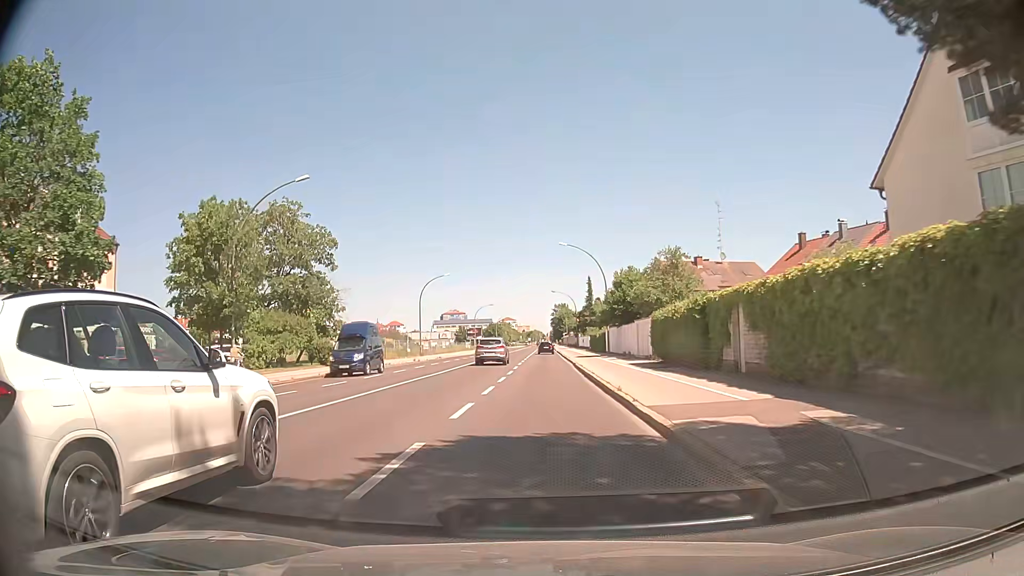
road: secondary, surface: asphalt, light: Day
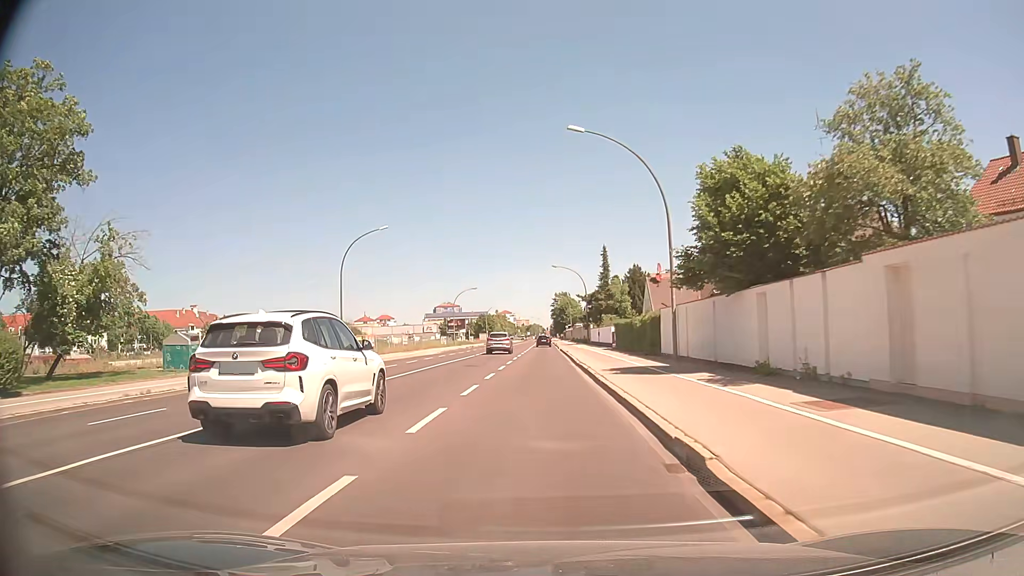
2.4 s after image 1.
(+0.3, +32.2) m; 0°
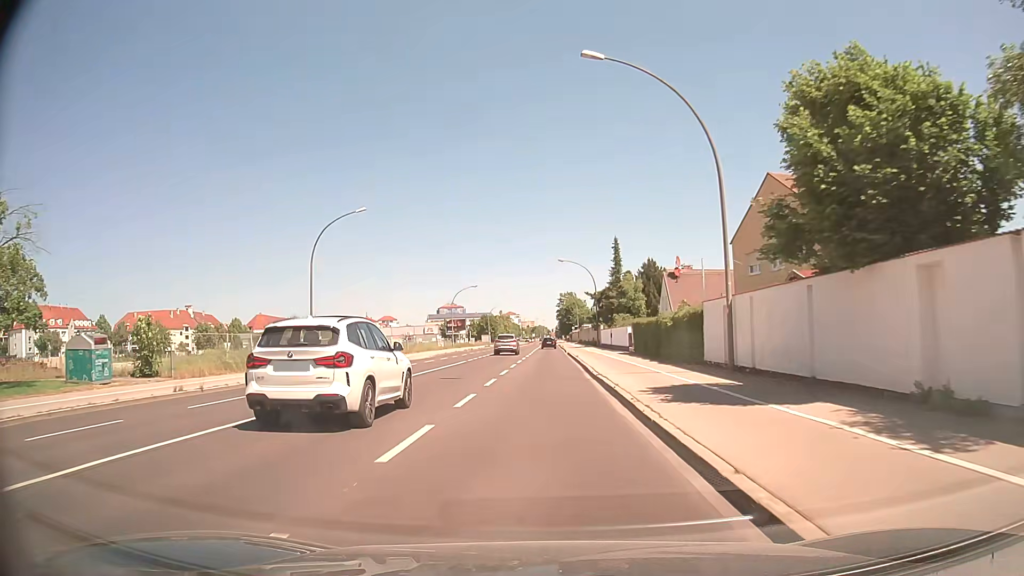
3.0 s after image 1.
(0.0, +8.0) m; 0°
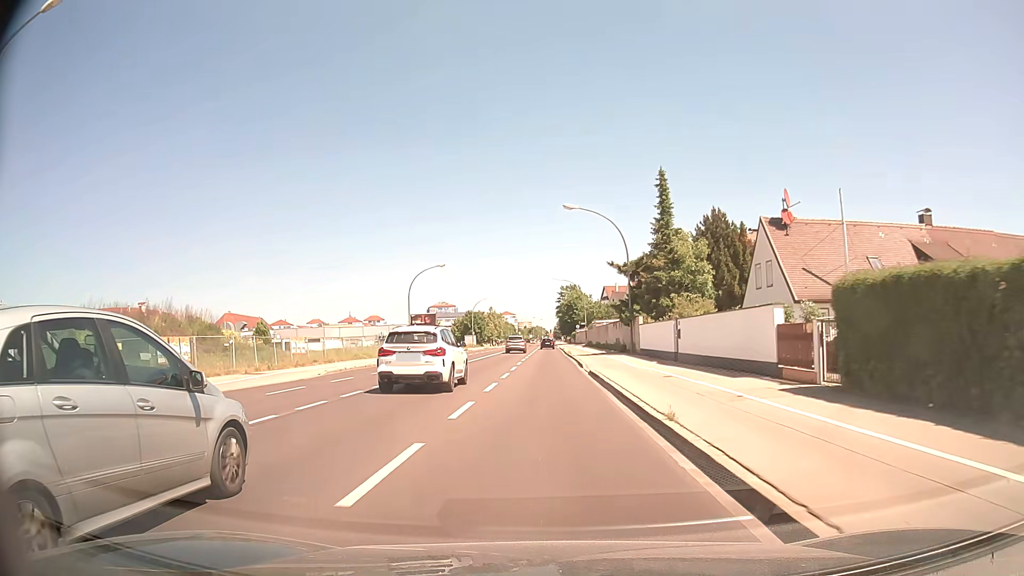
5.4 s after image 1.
(0.0, +31.9) m; 0°
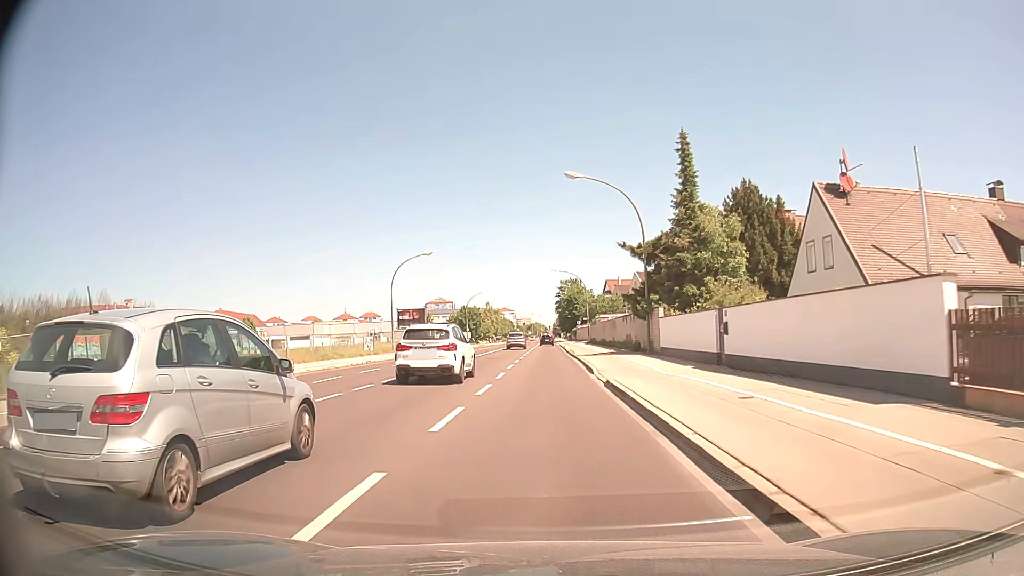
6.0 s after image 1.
(0.0, +7.9) m; 0°
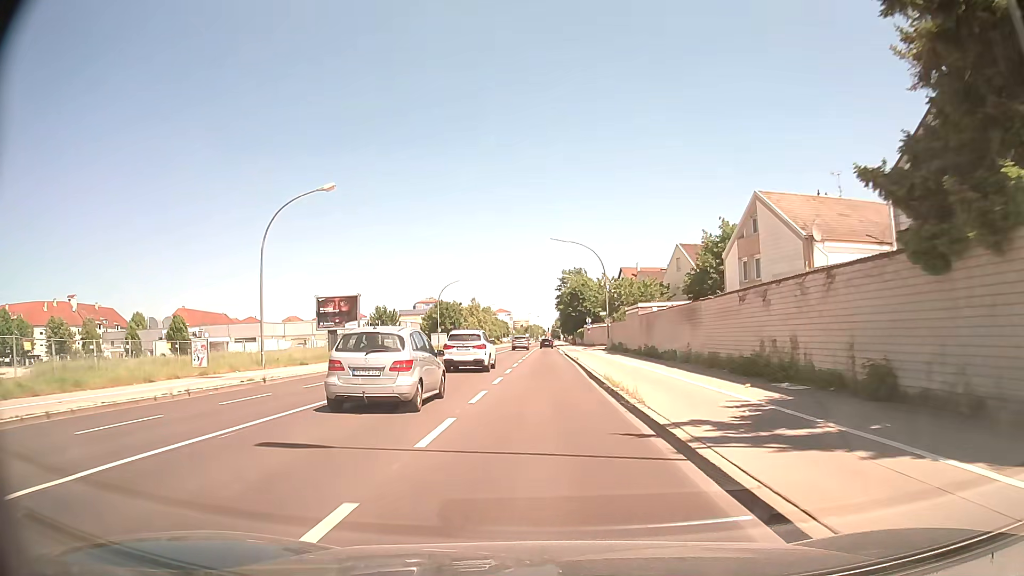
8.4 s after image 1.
(+0.1, +31.2) m; 0°
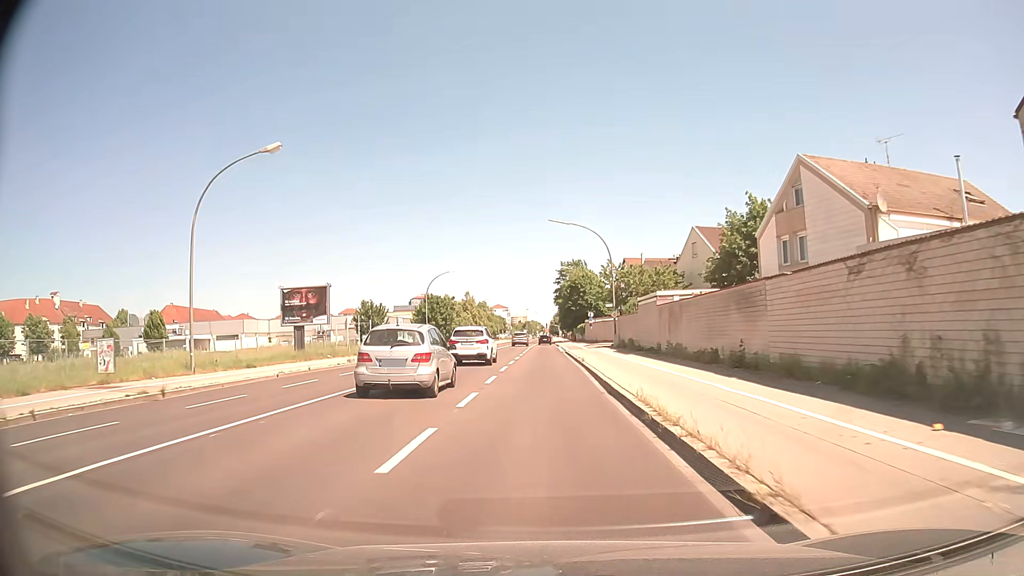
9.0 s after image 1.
(0.0, +7.7) m; 0°
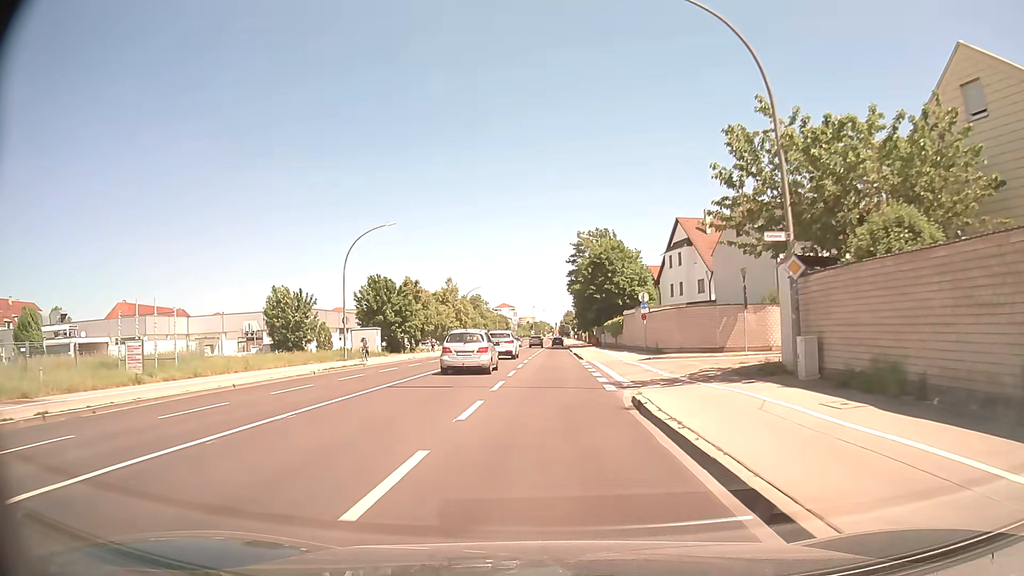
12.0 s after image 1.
(-0.3, +37.8) m; -1°
(0, +10) (0, +20) (0, +30) (0, +40) (0, +50) (0, +60) (+1, +70) (+1, +80) (+1, +90) (+1, +100) m
